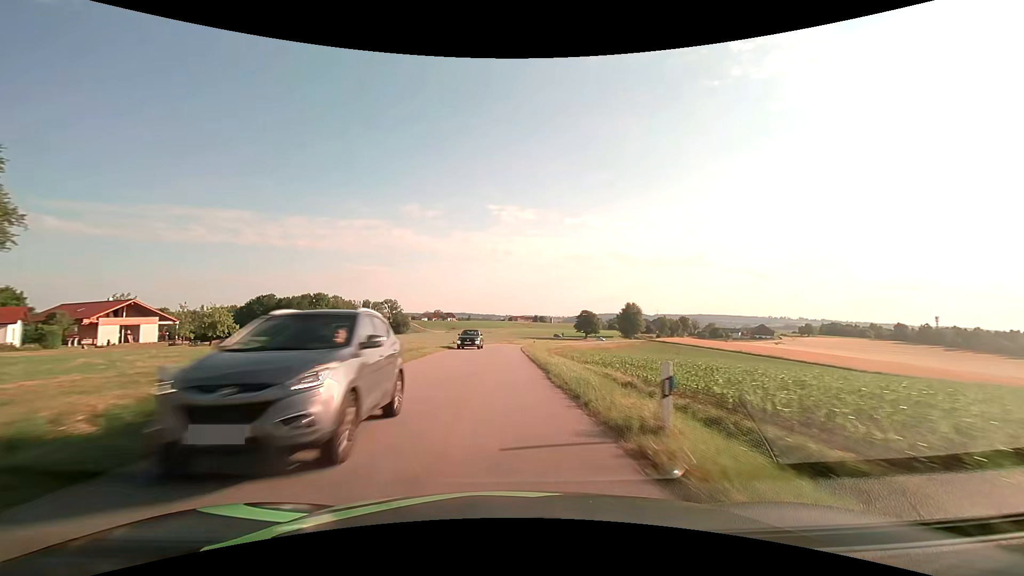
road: tertiary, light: Day
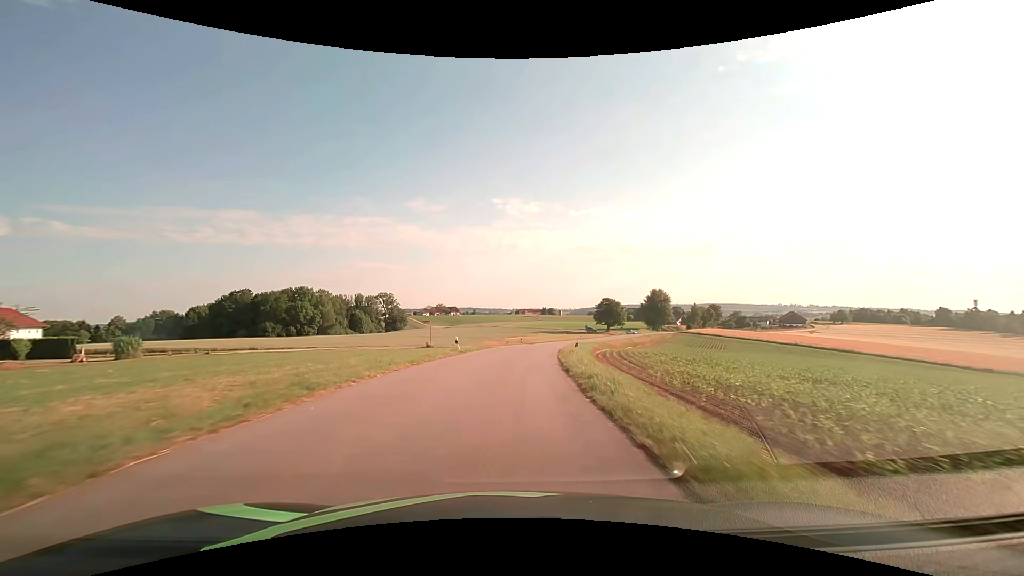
(-0.4, +32.8) m; -1°
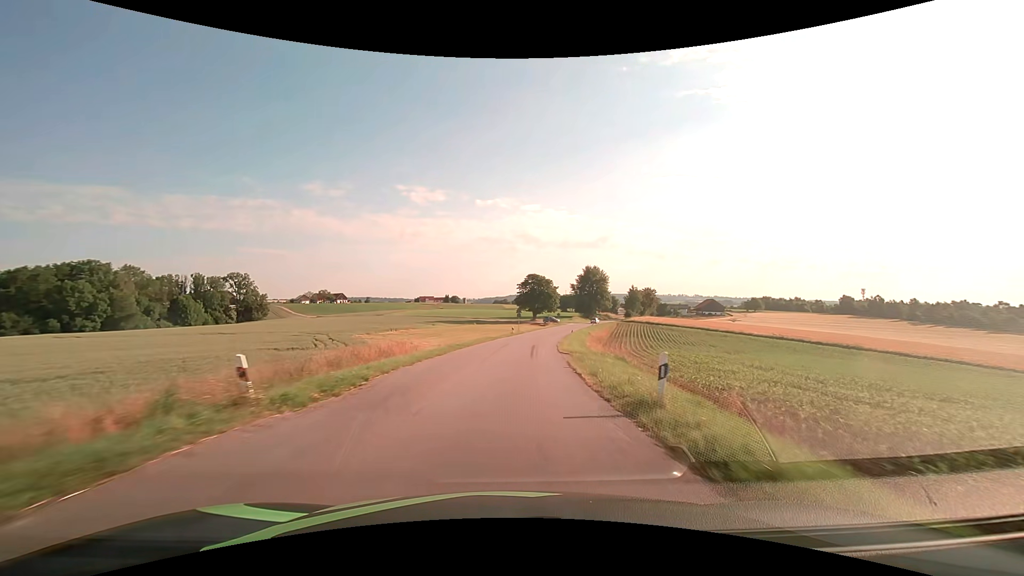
(+4.1, +54.3) m; +11°
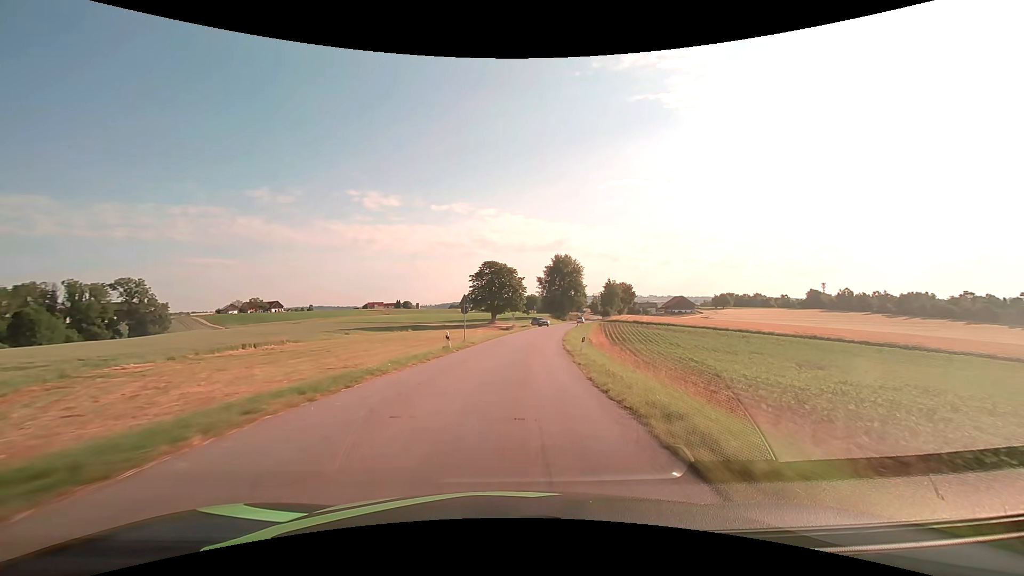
(+1.6, +32.6) m; +5°
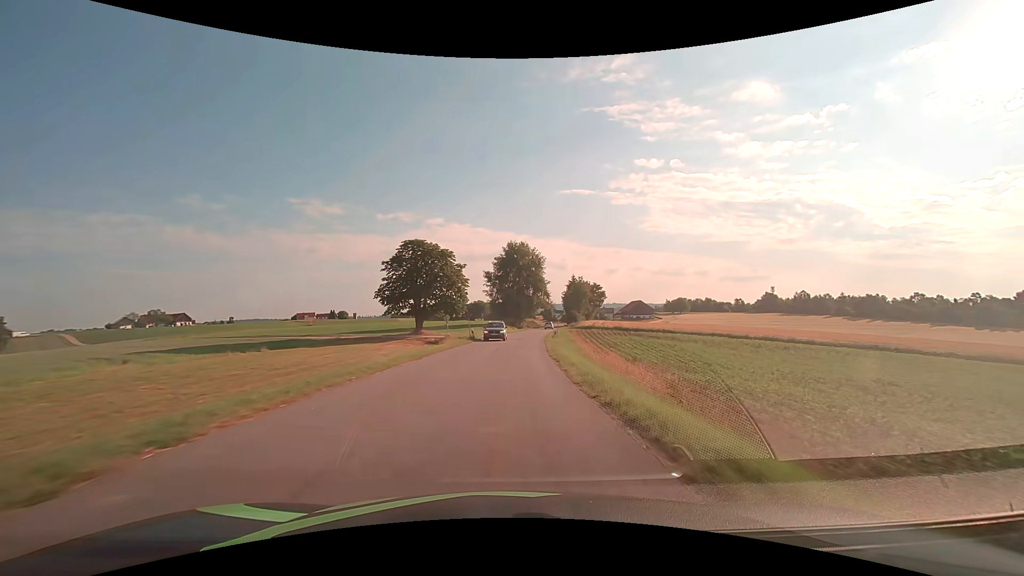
(+1.9, +32.3) m; +6°
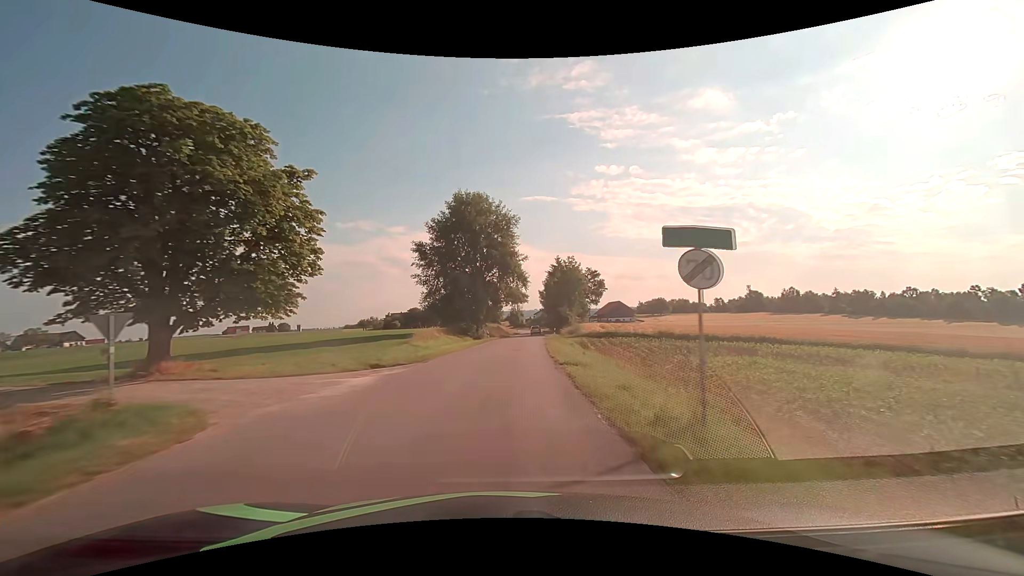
(+1.9, +42.8) m; +4°
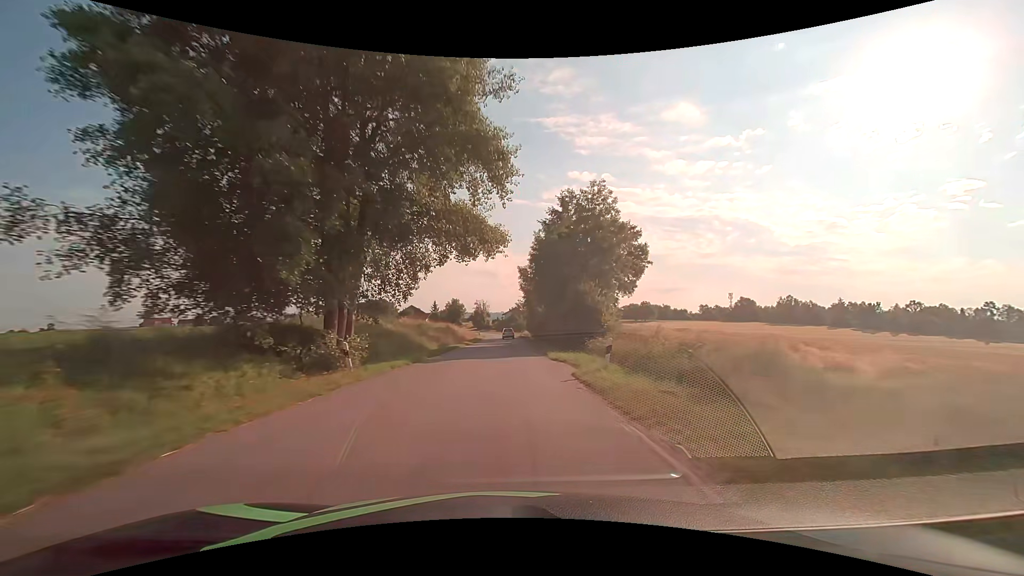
(+1.2, +42.7) m; +4°
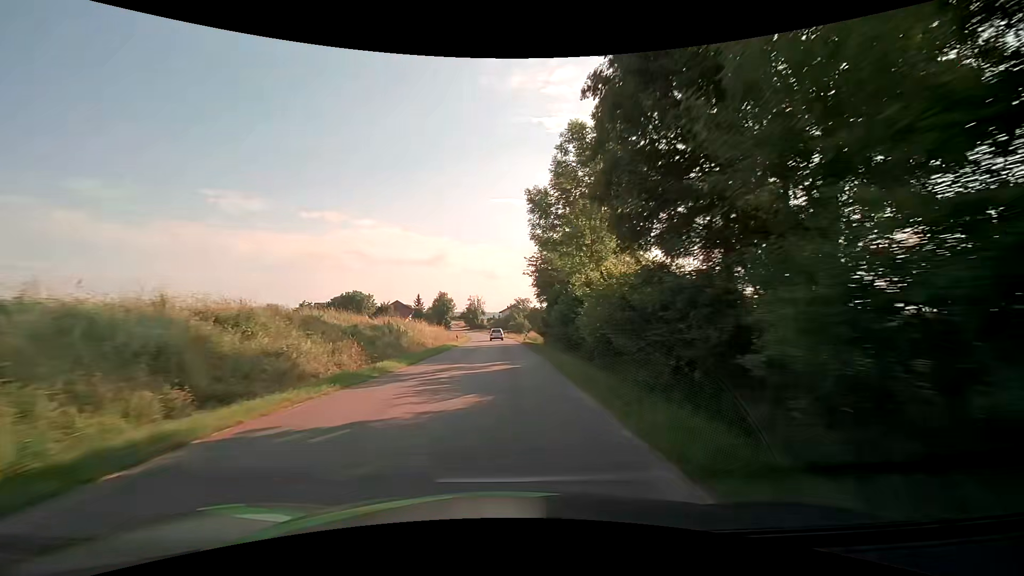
(+0.3, +32.1) m; 0°
(0, +10) (0, +20) (0, +30) (0, +40) (-1, +50) (-1, +60) (-1, +70) (-2, +80) (-3, +90) (-3, +100) m
